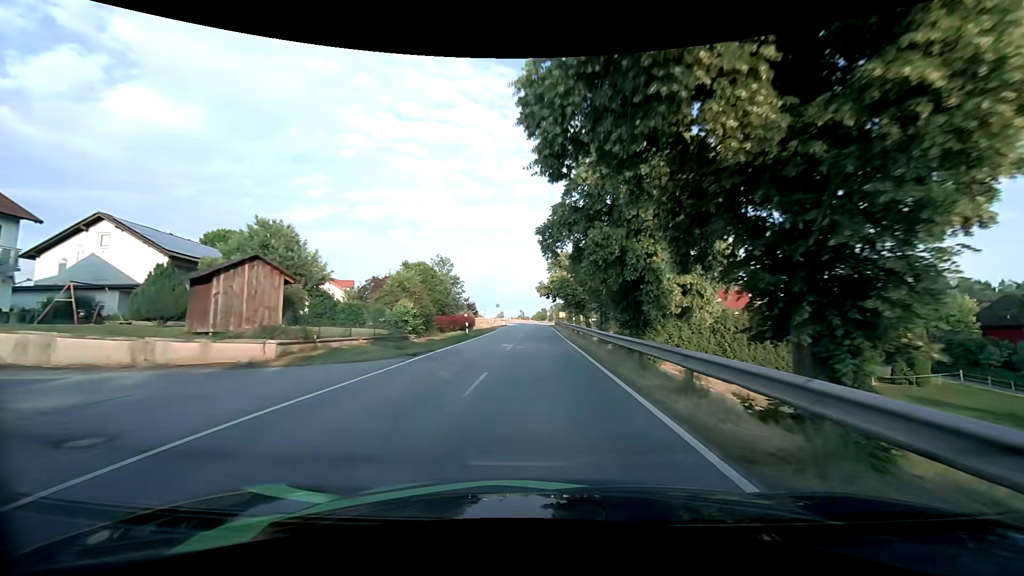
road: tertiary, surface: asphalt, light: Day
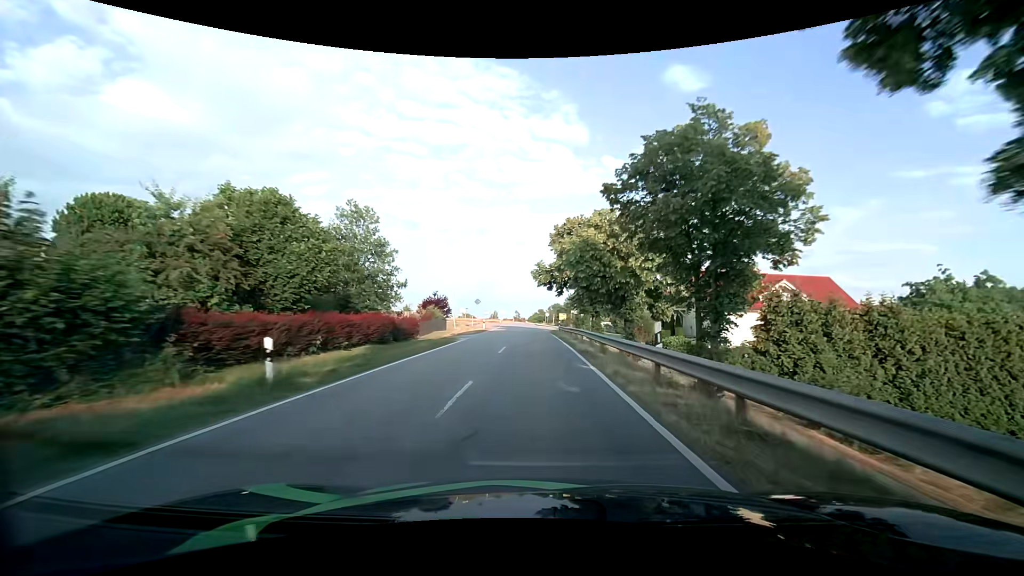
(0.0, +25.8) m; 0°
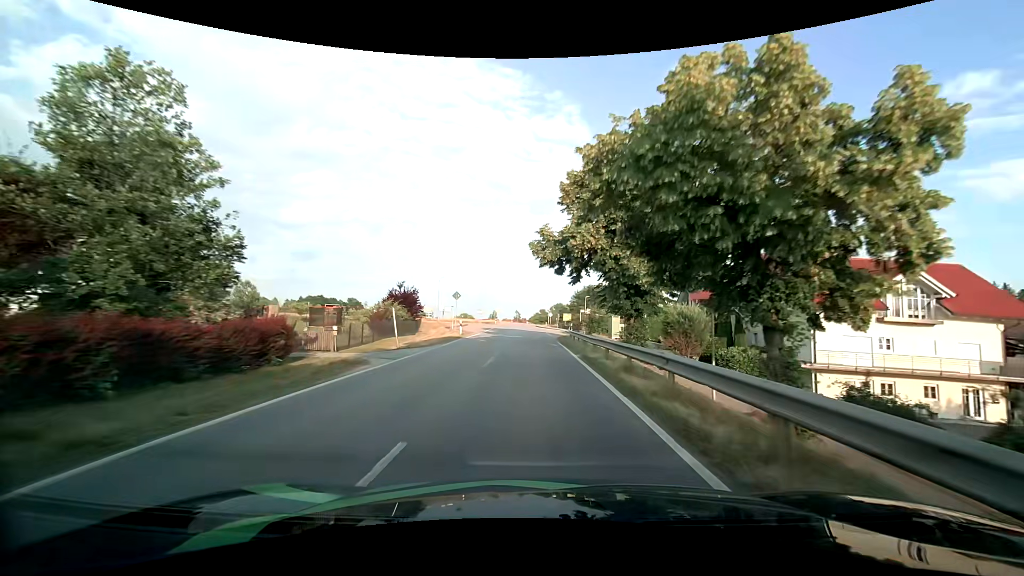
(0.0, +17.2) m; 0°
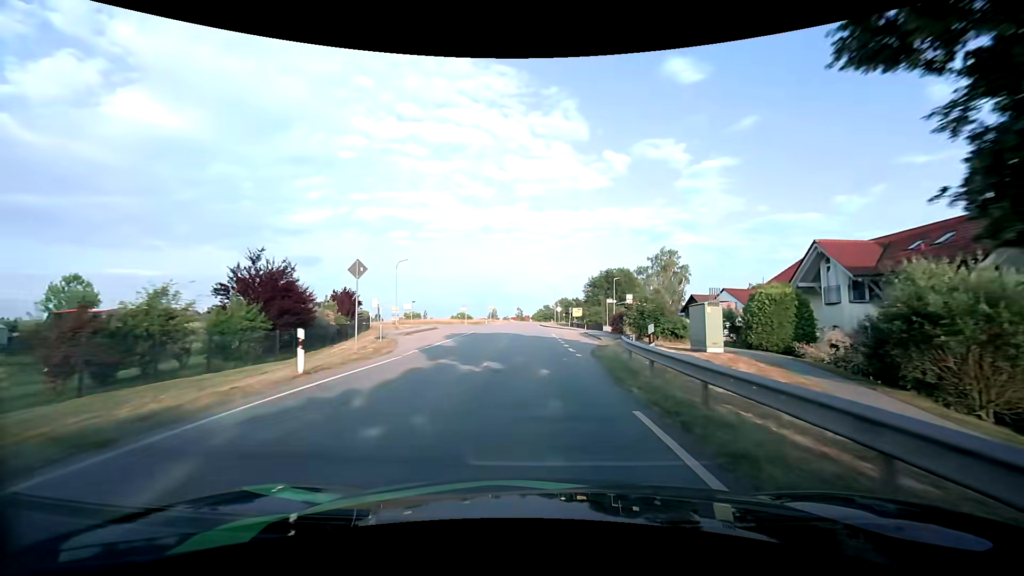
(-0.2, +25.3) m; -1°
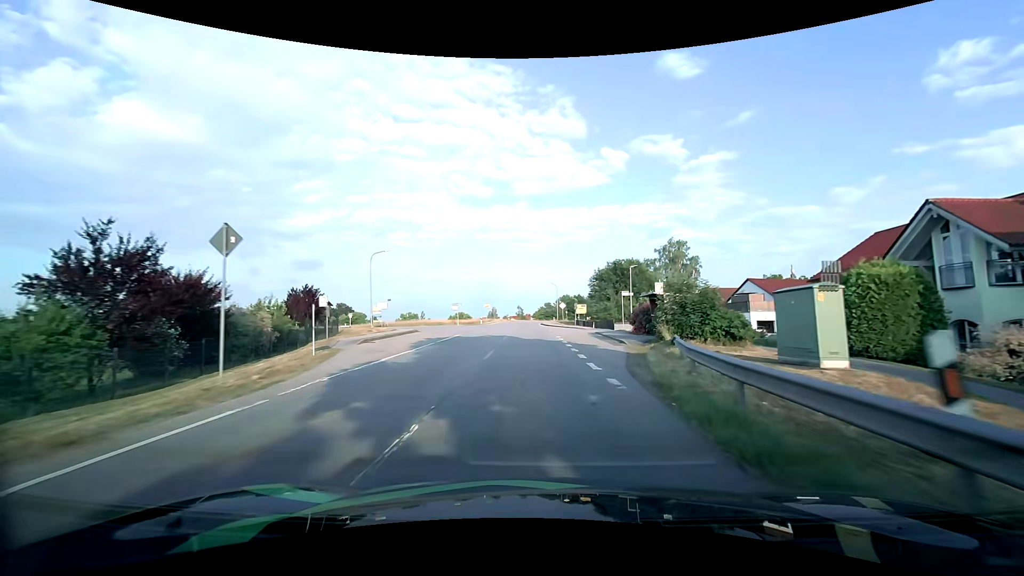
(0.0, +8.5) m; 0°
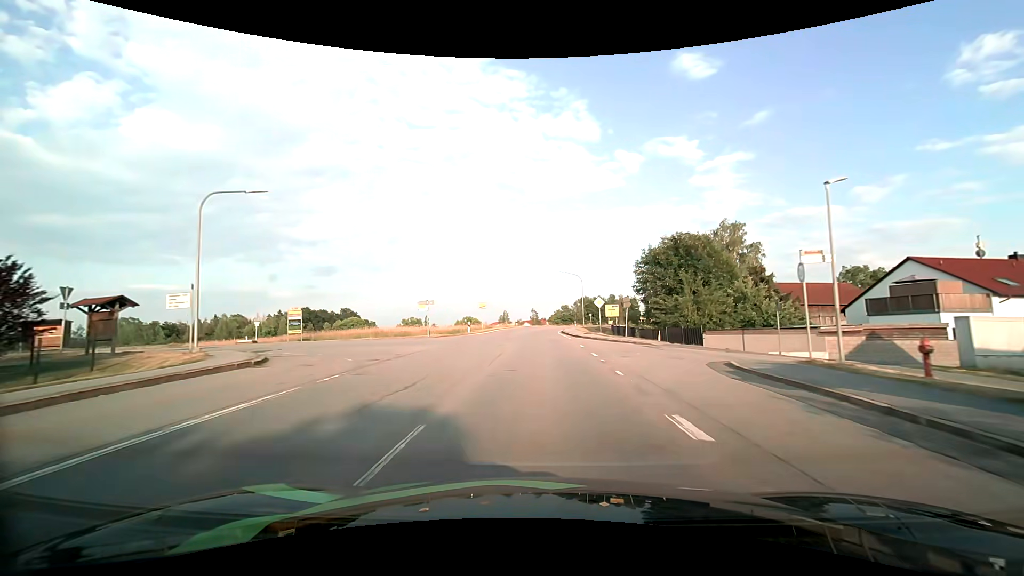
(-0.3, +25.7) m; -2°
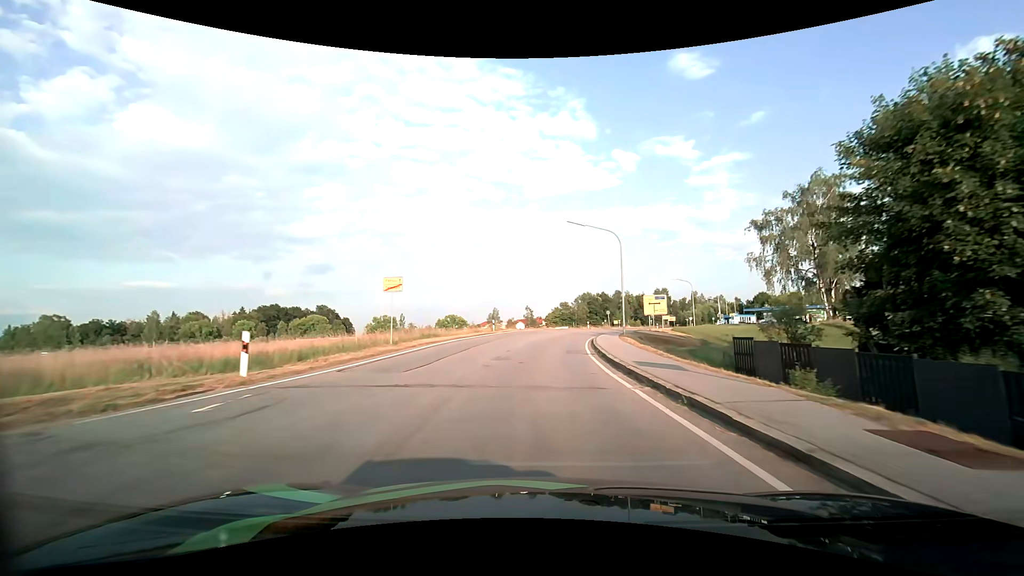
(-0.1, +34.2) m; 0°
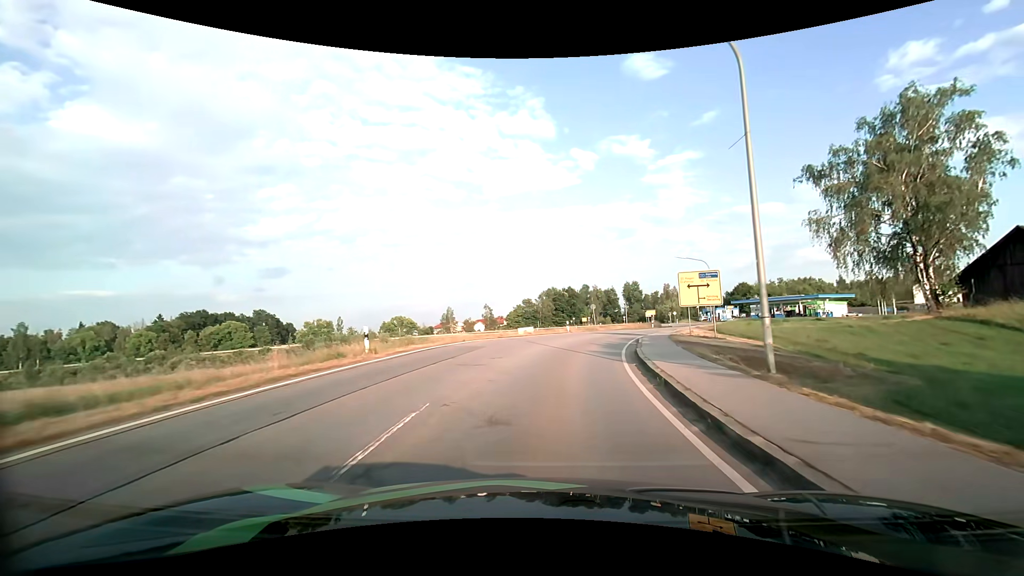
(+0.7, +24.4) m; +5°
(0, +10) (+1, +20) (+3, +30) (+6, +39) (+10, +49) (+14, +58) (+19, +67) (+23, +76) (+27, +85) (+29, +95) m
